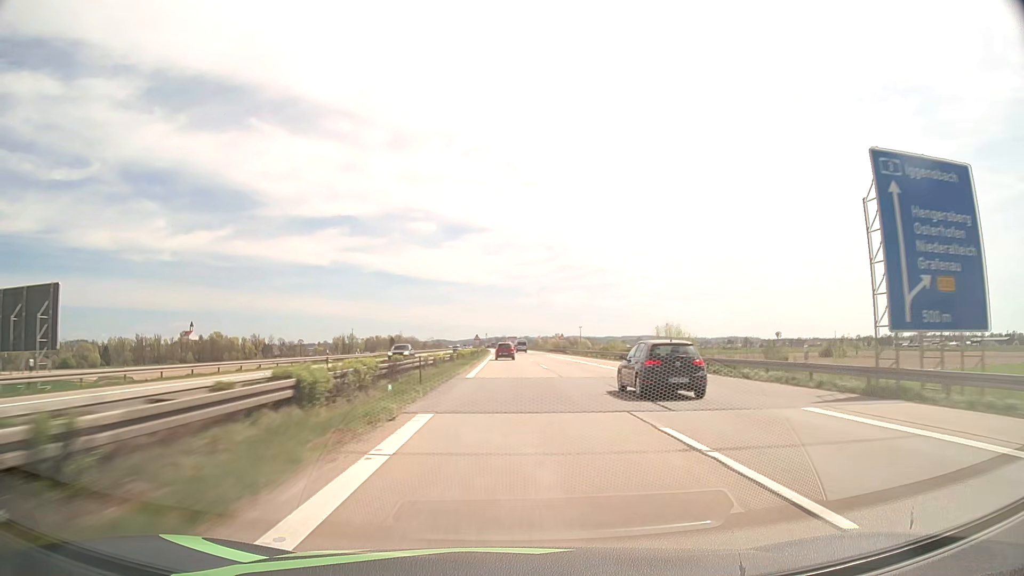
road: motorway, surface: asphalt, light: Day
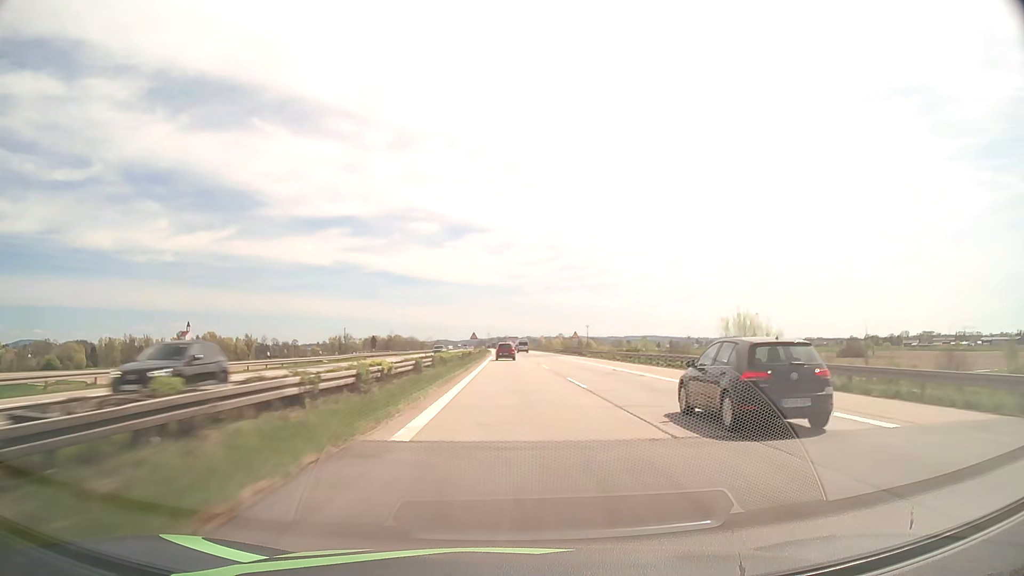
(0.0, +18.9) m; 0°
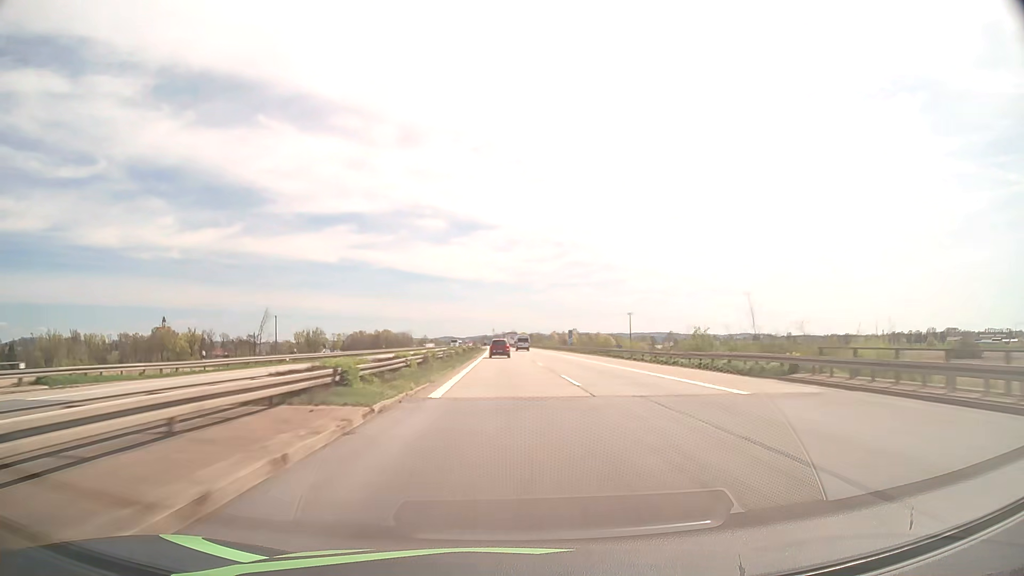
(-0.3, +94.9) m; 0°
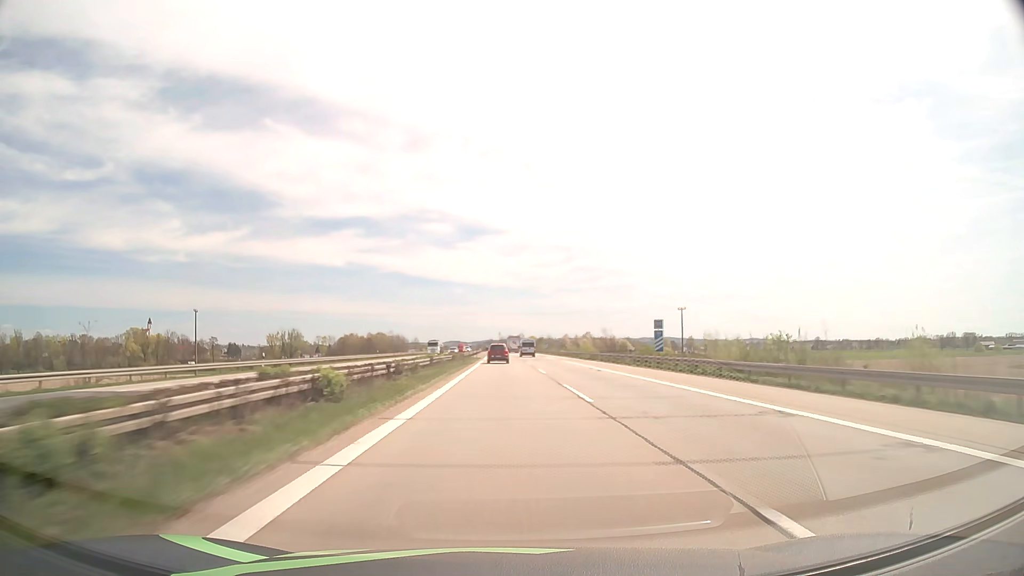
(-0.3, +57.6) m; -1°
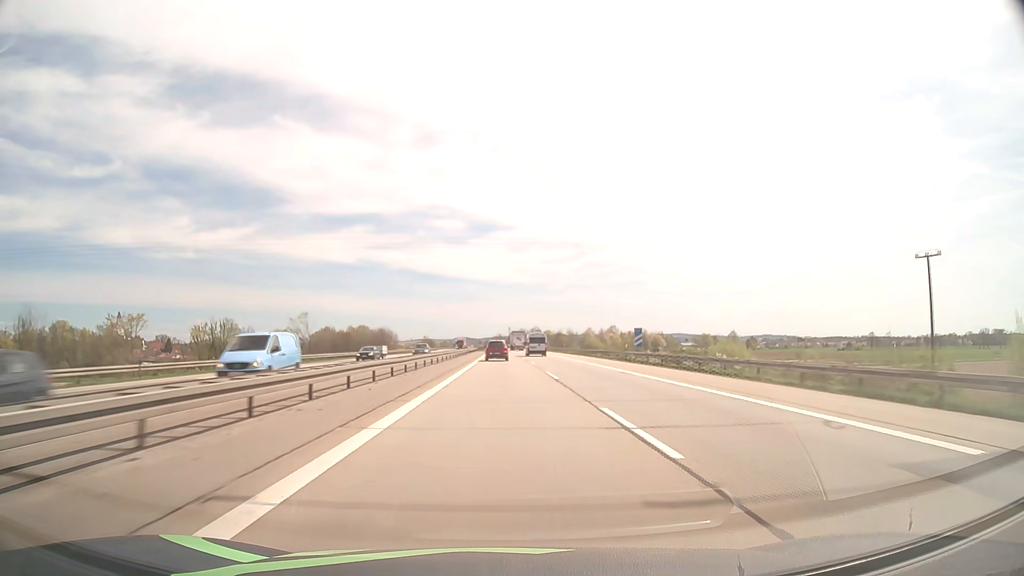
(-0.7, +97.4) m; -1°
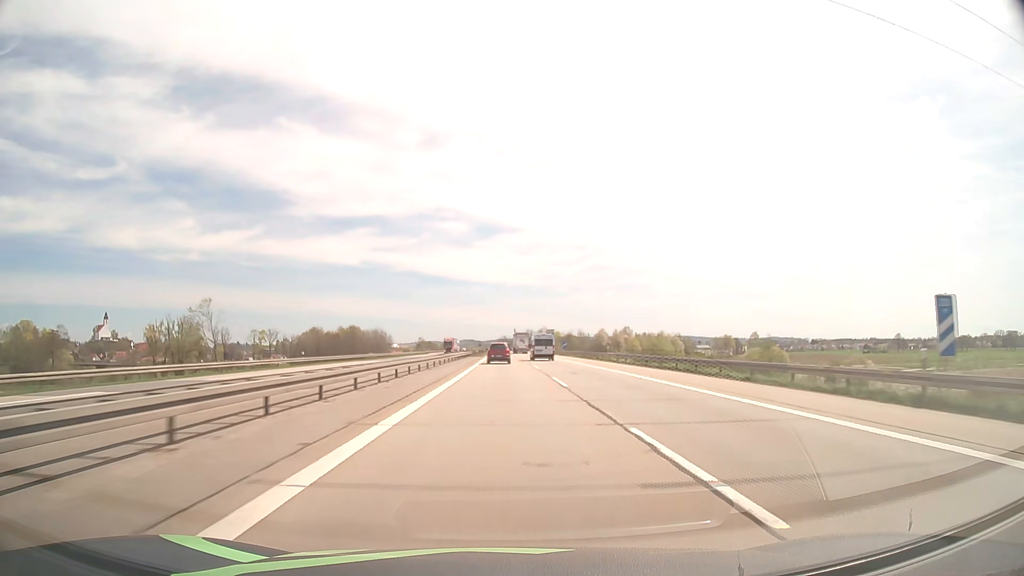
(-0.2, +39.3) m; 0°
(0, +10) (0, +20) (0, +30) (0, +40) (0, +50) (0, +60) (0, +70) (0, +80) (0, +90) (-1, +100) m
